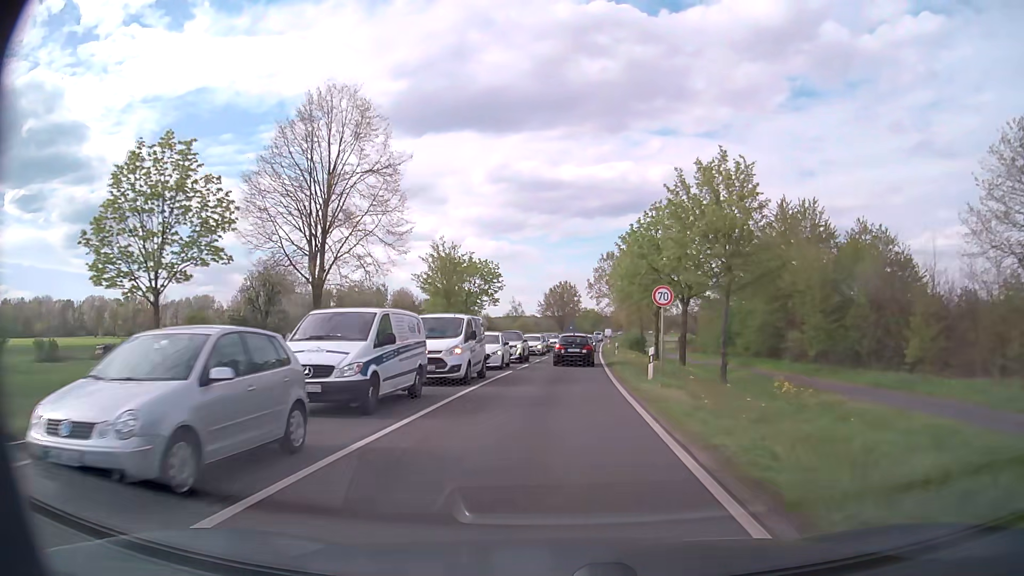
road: primary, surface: asphalt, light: Day
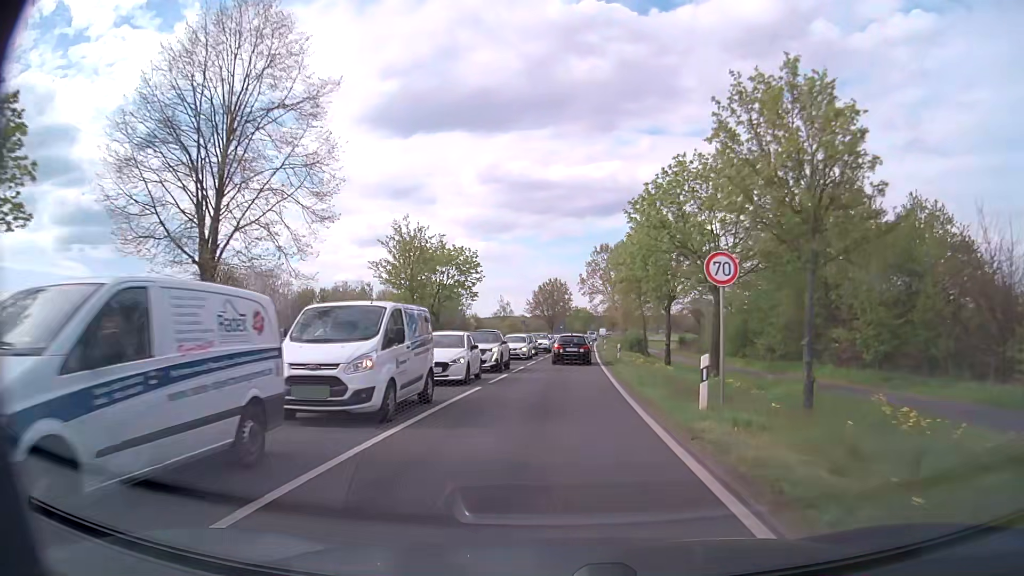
(+0.1, +8.0) m; +1°
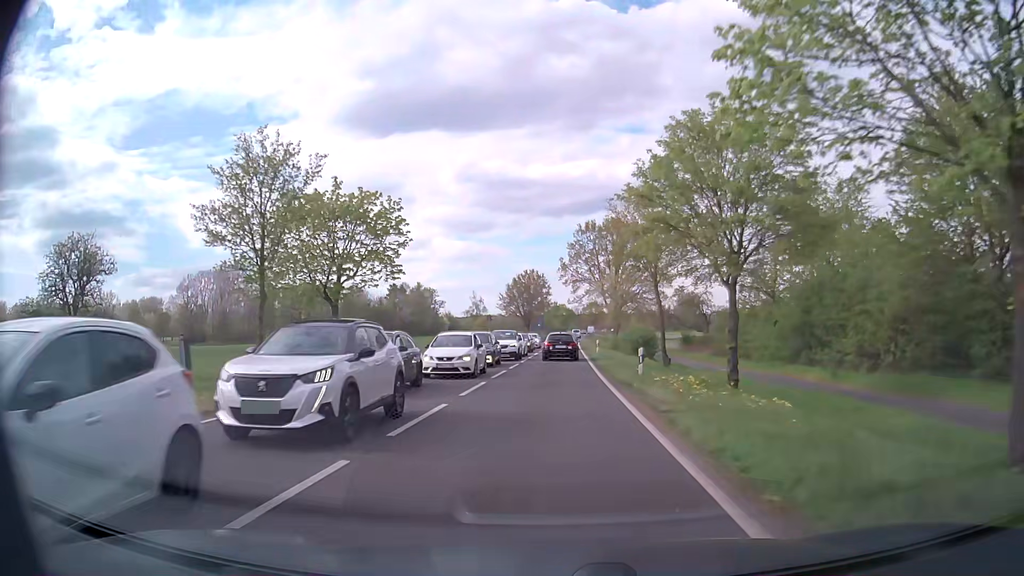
(+0.3, +16.8) m; +2°
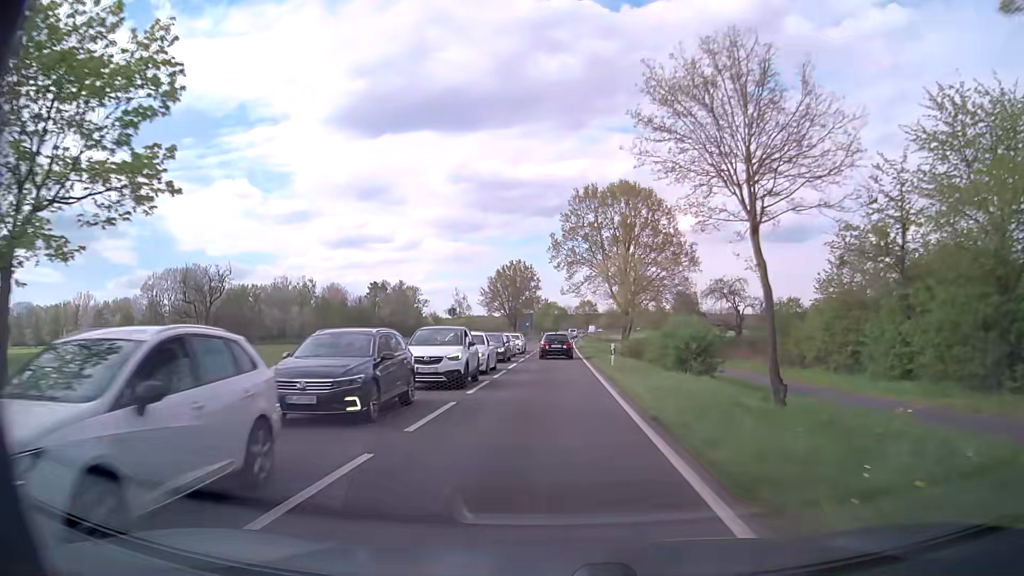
(+0.1, +17.8) m; 0°
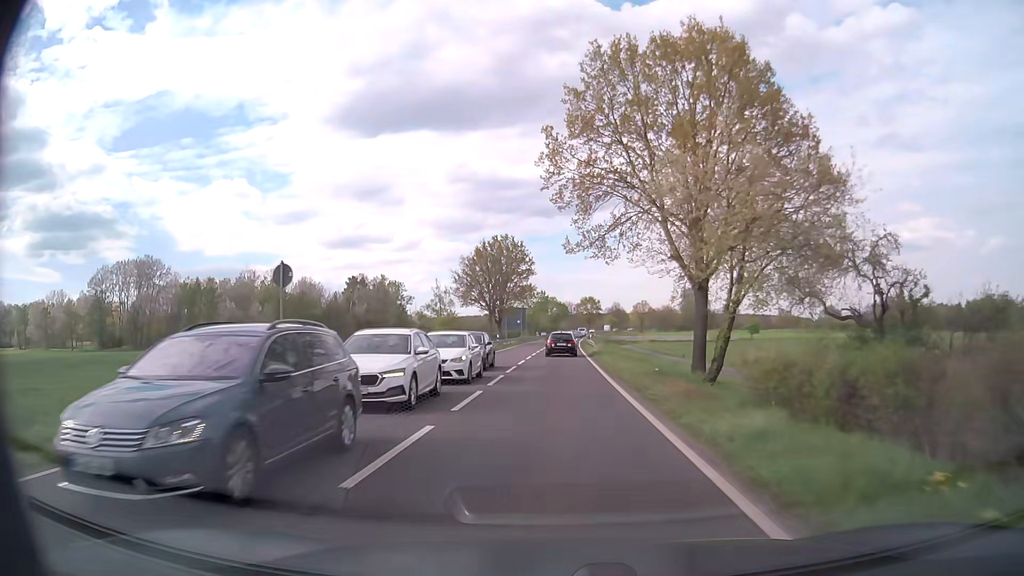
(+0.2, +28.3) m; 0°
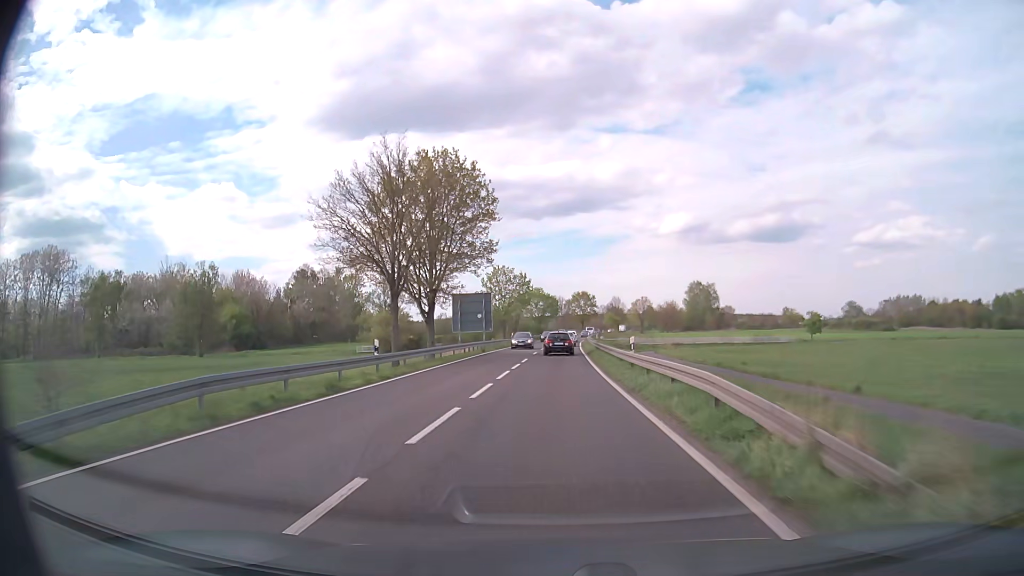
(+0.4, +40.4) m; +1°
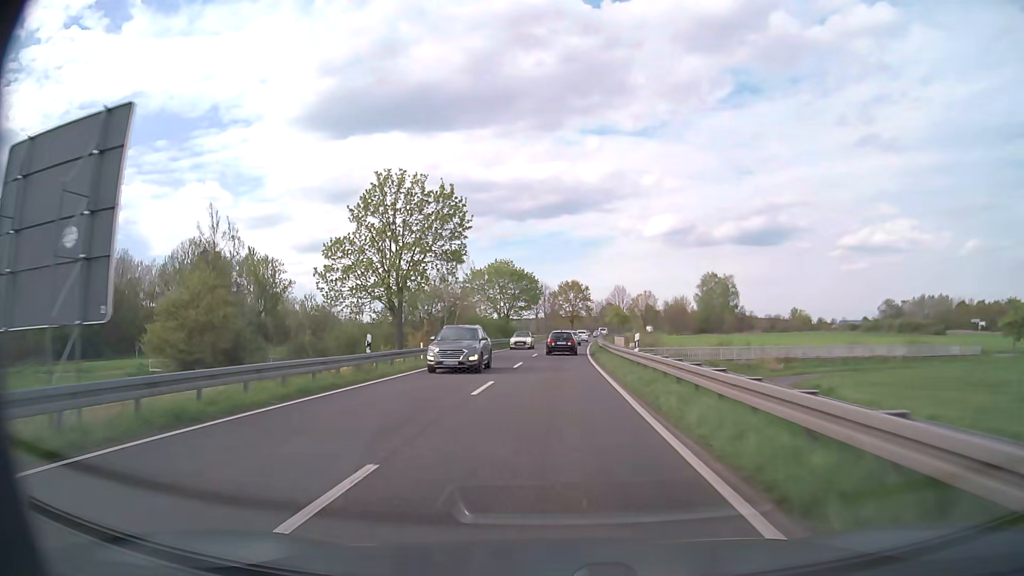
(+0.6, +53.9) m; +1°
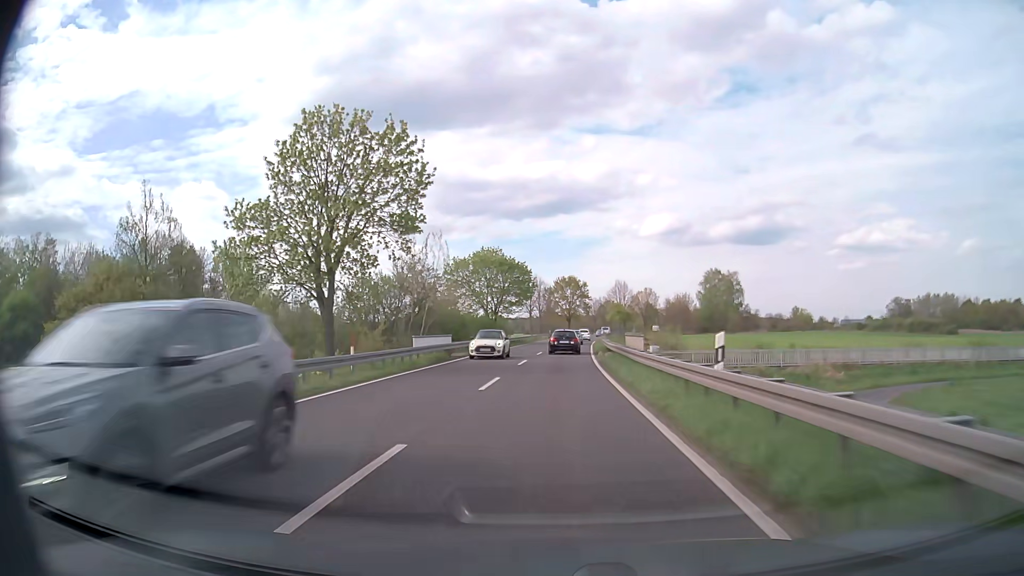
(0.0, +10.9) m; 0°
(0, +10) (0, +20) (0, +30) (+1, +40) (+1, +50) (+2, +60) (+2, +70) (+3, +80) (+4, +90) (+5, +100) m
